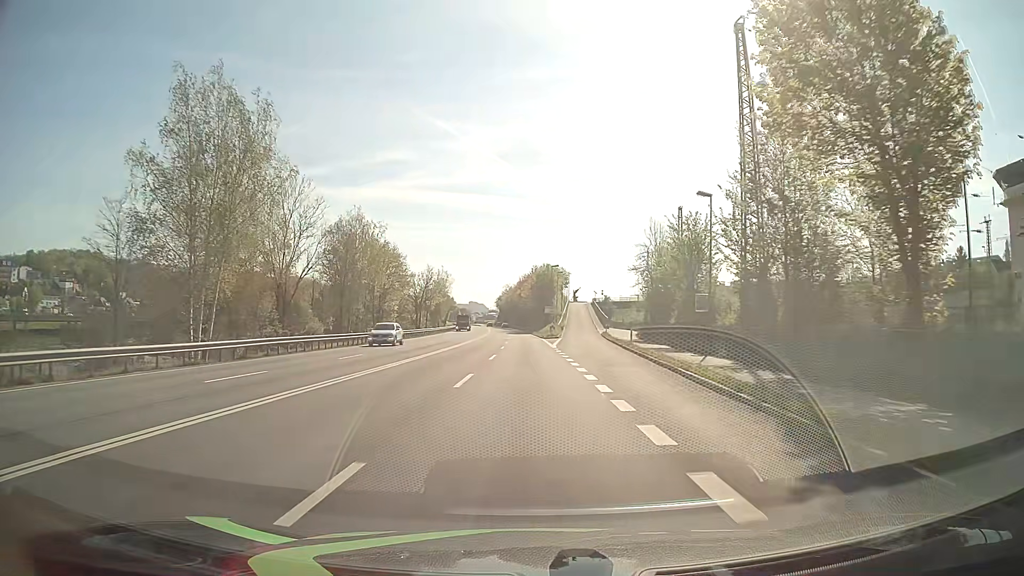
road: primary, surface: asphalt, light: Day
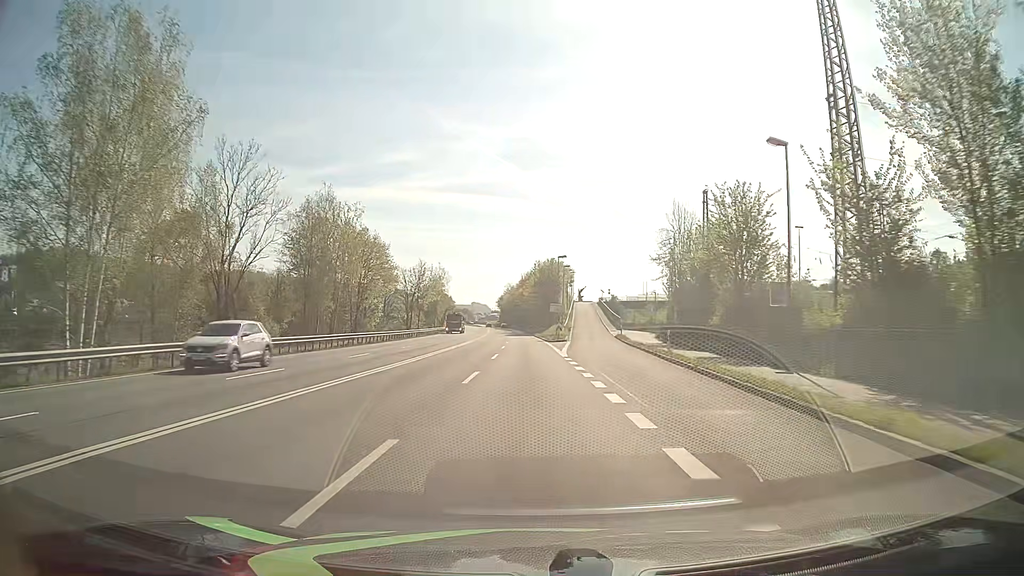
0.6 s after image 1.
(0.0, +10.7) m; 0°
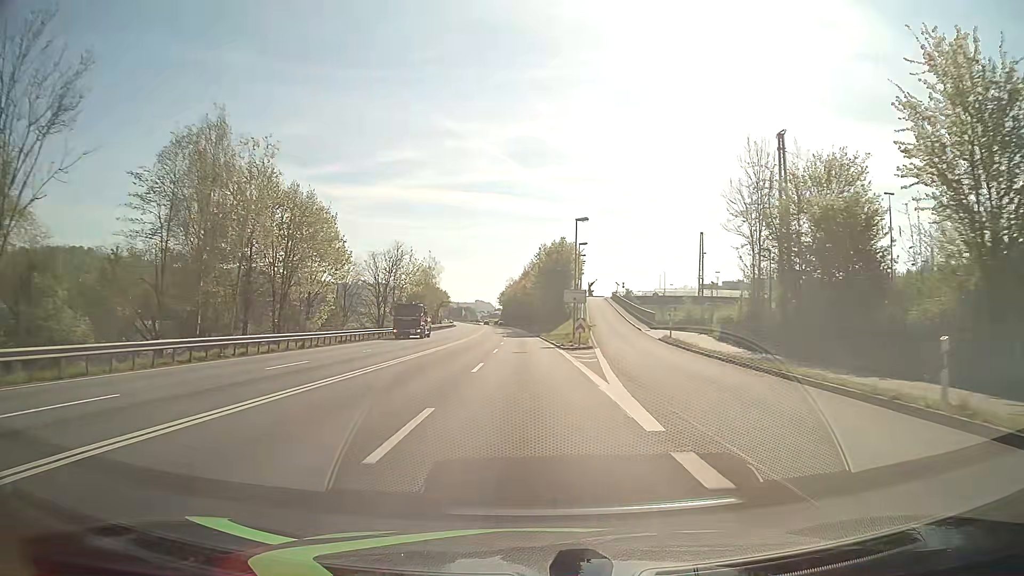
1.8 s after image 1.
(0.0, +21.5) m; 0°
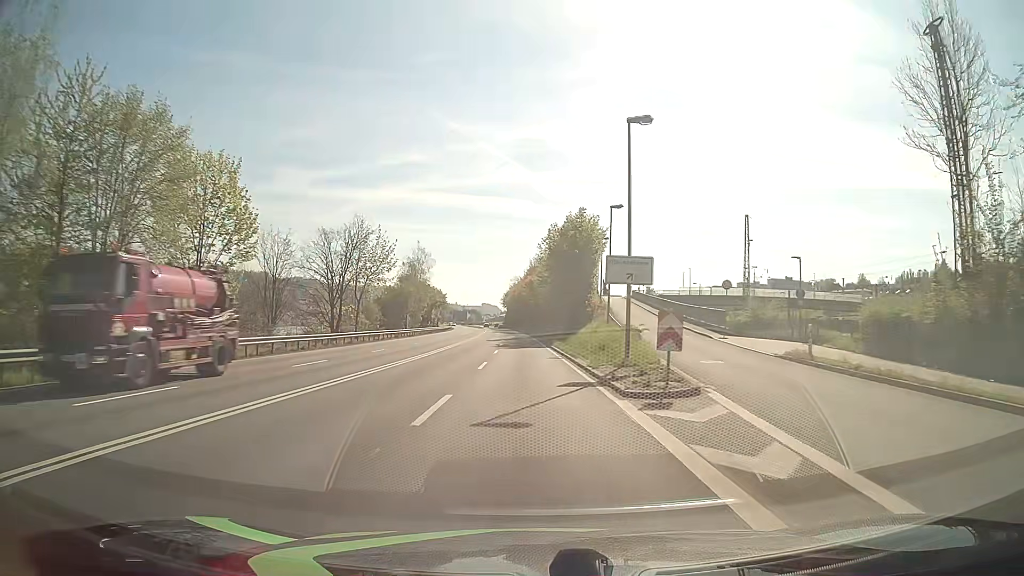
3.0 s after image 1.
(-0.1, +21.5) m; -1°
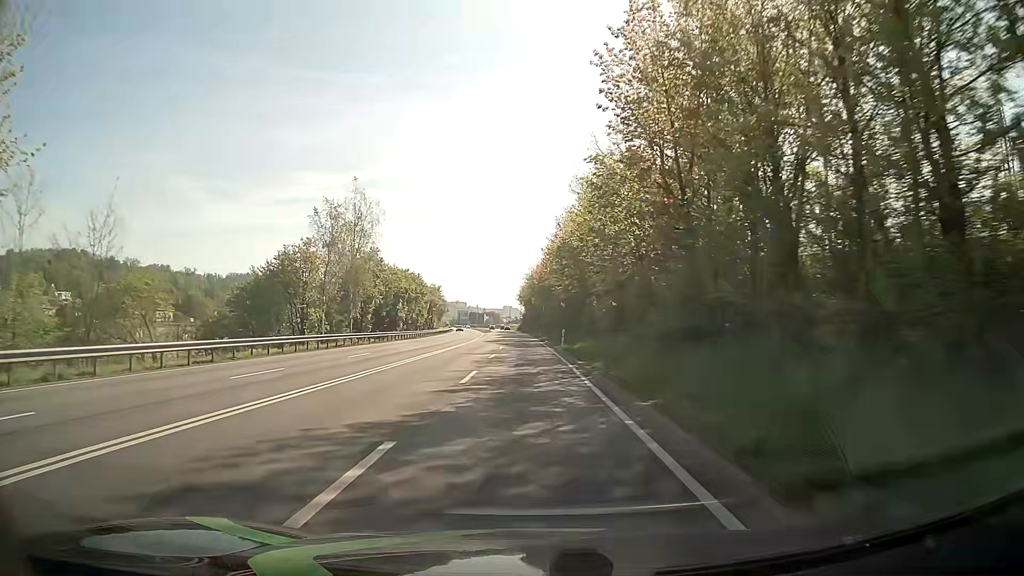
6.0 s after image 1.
(-0.8, +53.7) m; -2°
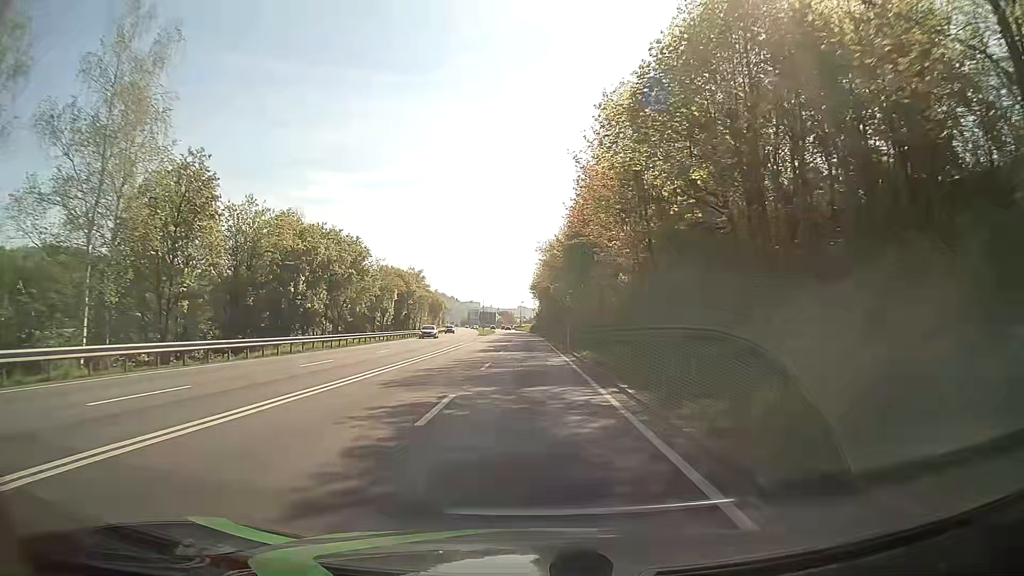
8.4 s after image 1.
(-0.3, +42.9) m; -1°
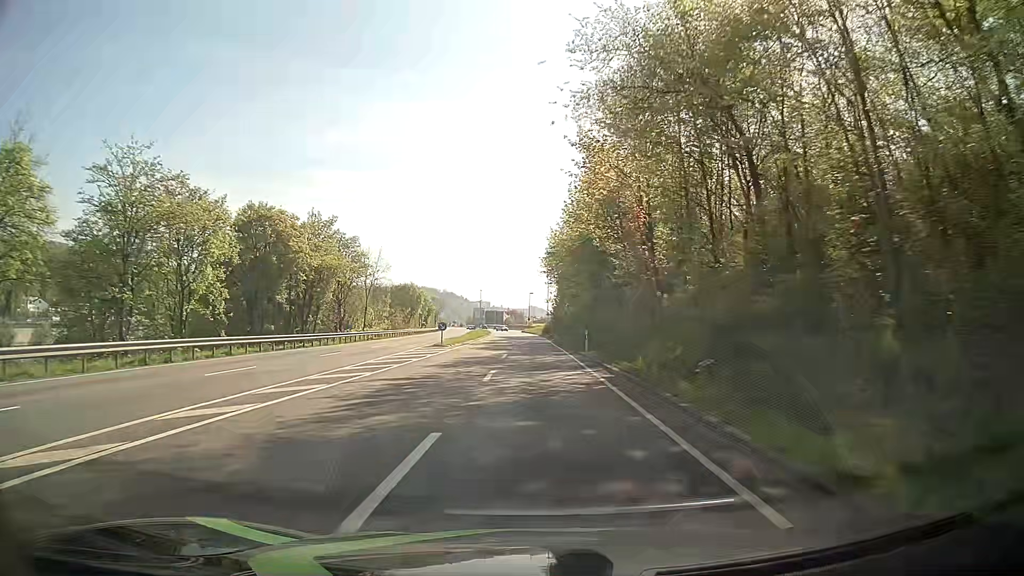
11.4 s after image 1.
(-0.6, +53.6) m; -1°
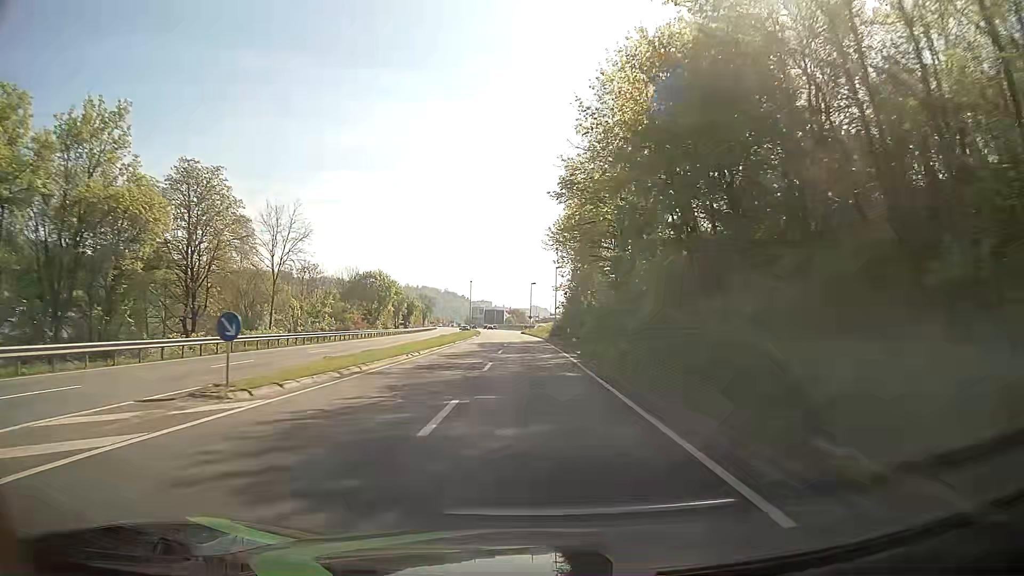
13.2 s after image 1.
(+0.1, +32.2) m; 0°
(0, +10) (0, +20) (0, +30) (0, +40) (0, +50) (-1, +60) (-1, +70) (-1, +80) (-2, +90) (-2, +100) m
